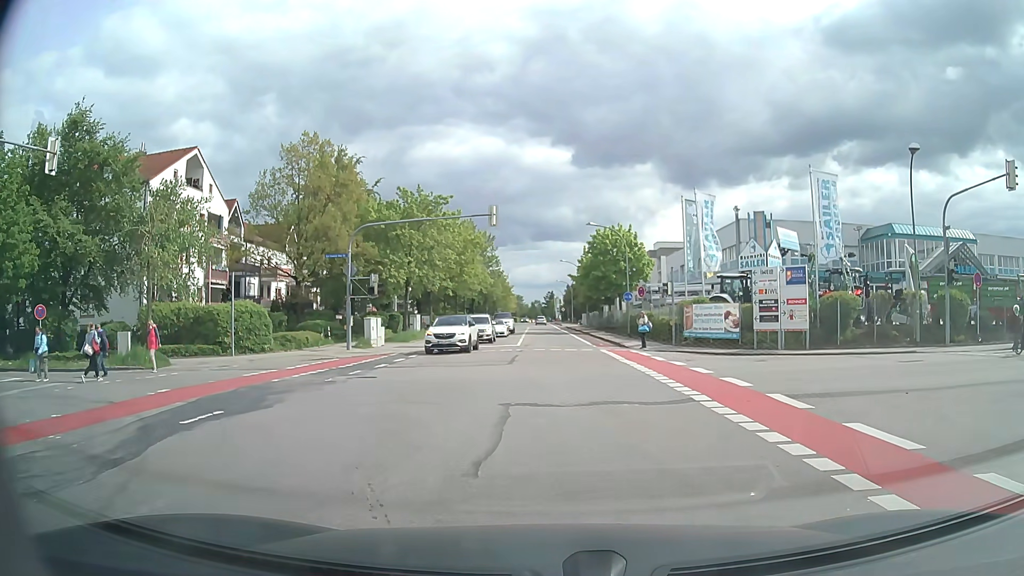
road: tertiary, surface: asphalt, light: Day
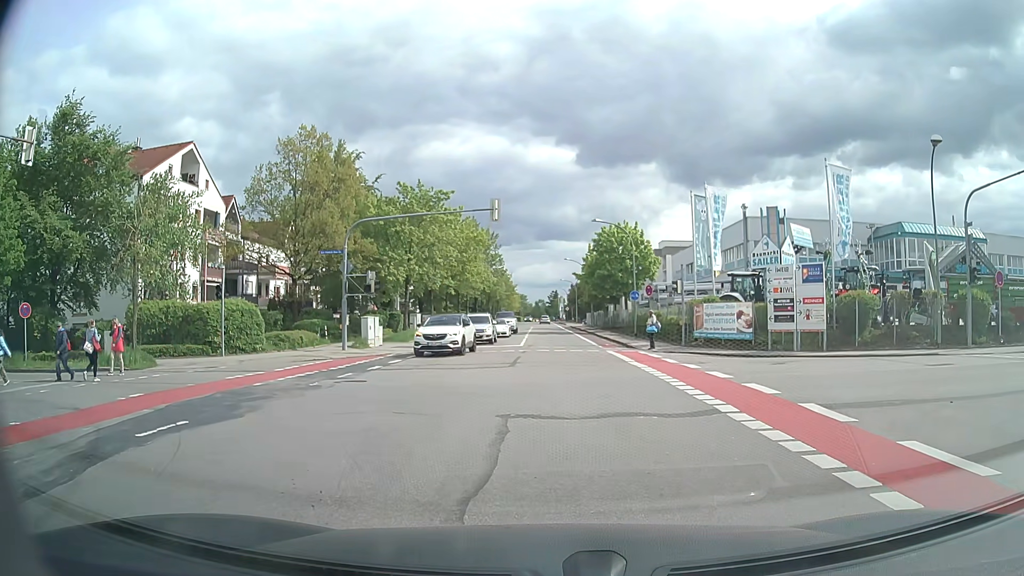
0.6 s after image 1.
(0.0, +1.3) m; 0°
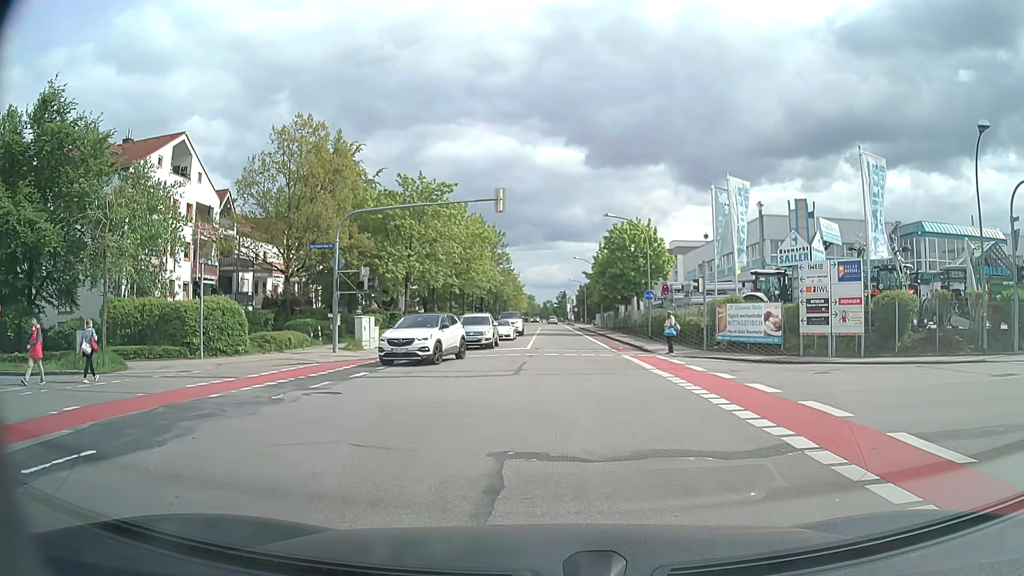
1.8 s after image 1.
(0.0, +2.6) m; 0°
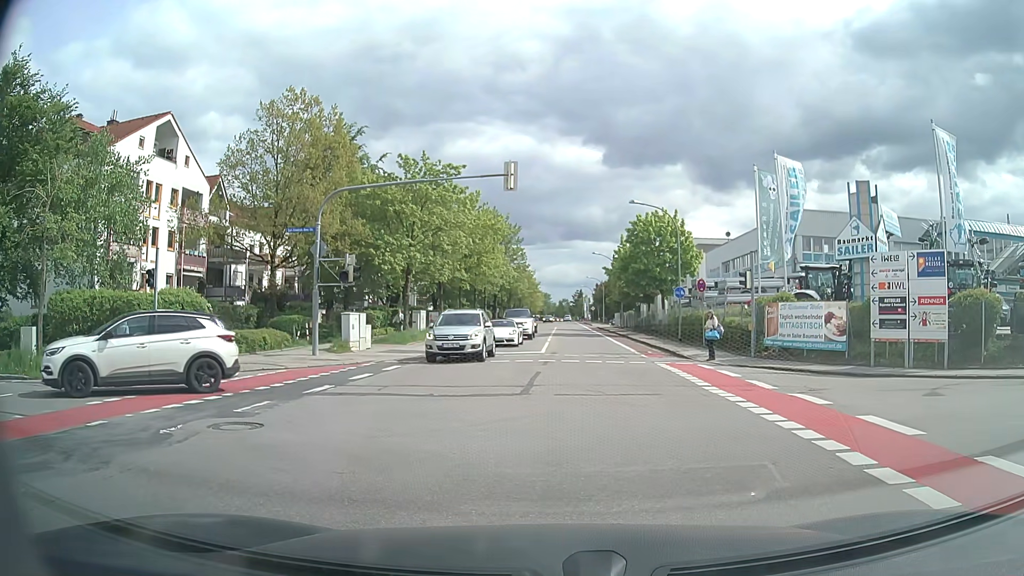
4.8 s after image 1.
(-0.1, +4.3) m; -1°
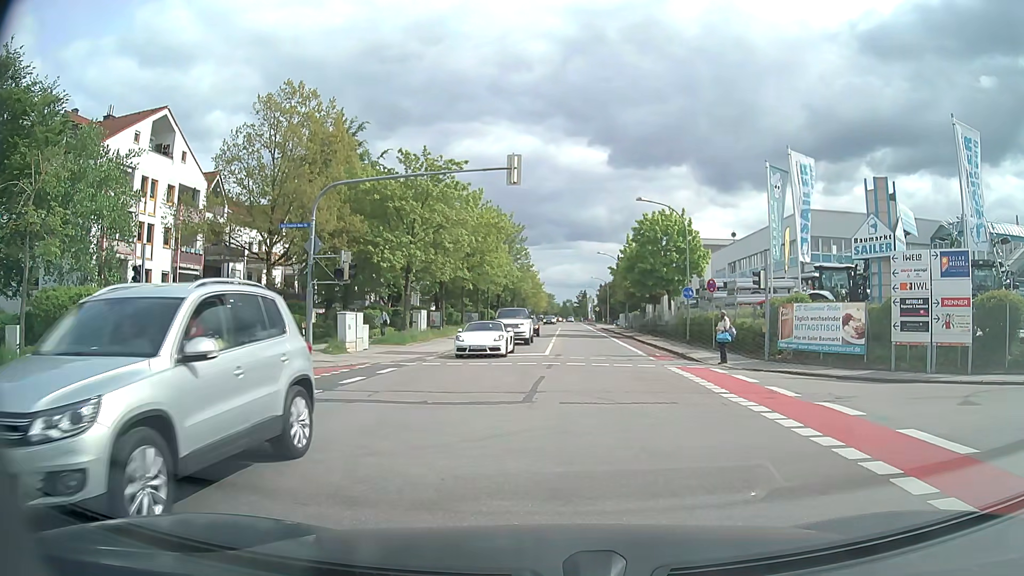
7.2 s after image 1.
(0.0, +1.0) m; 0°
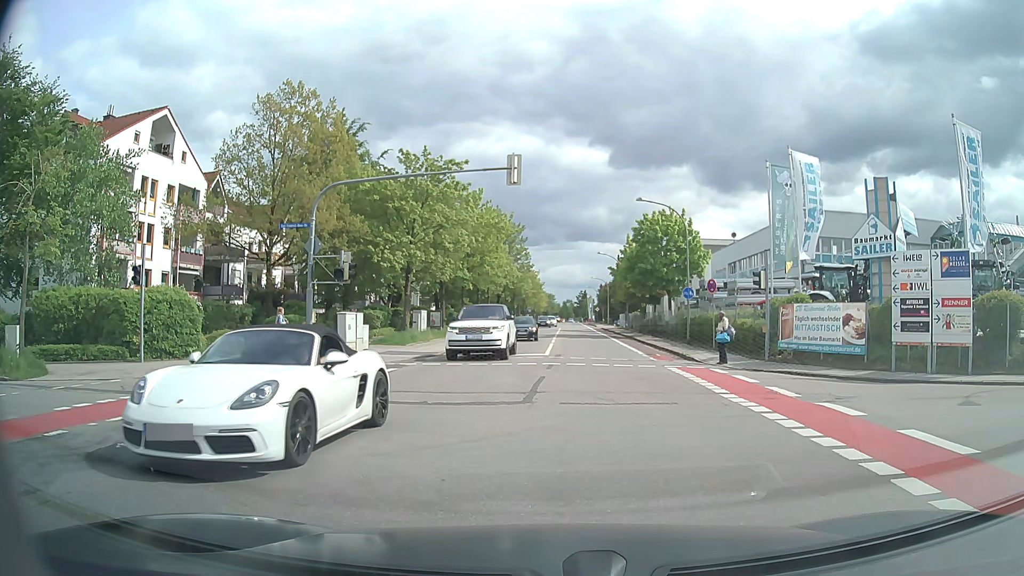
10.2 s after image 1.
(0.0, +0.1) m; 0°
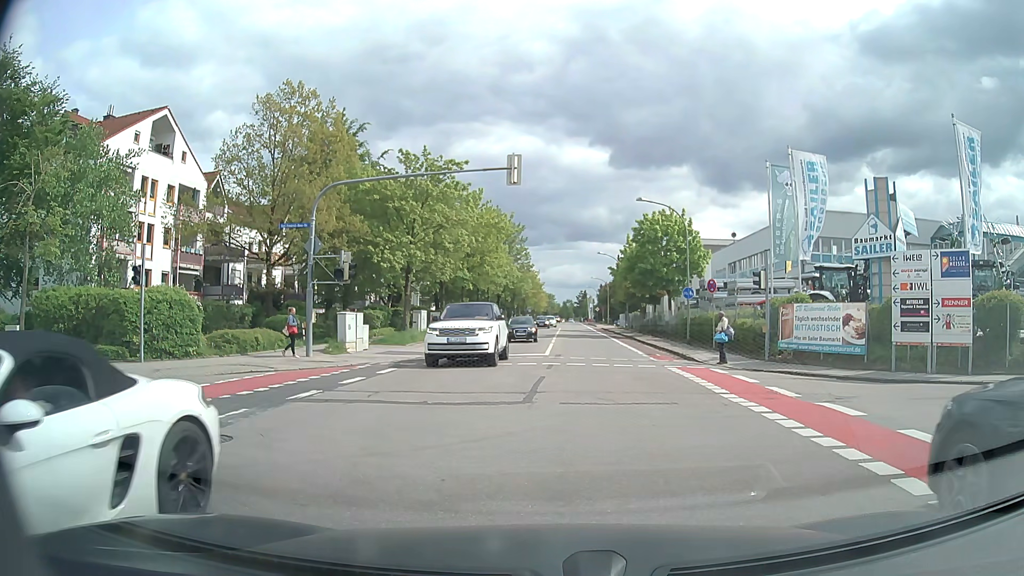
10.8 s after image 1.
(0.0, 0.0) m; 0°
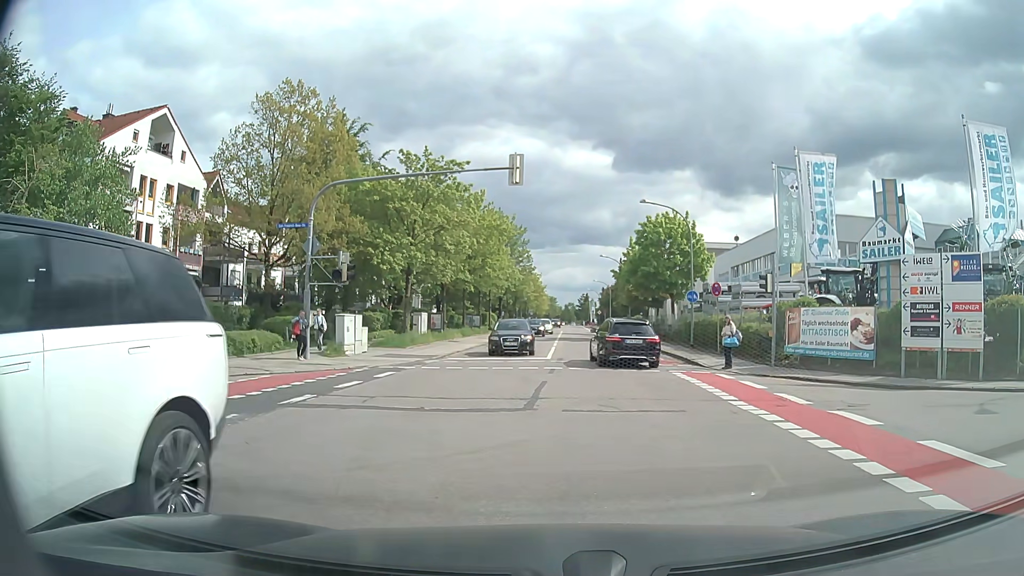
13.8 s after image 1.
(0.0, +0.5) m; 0°
